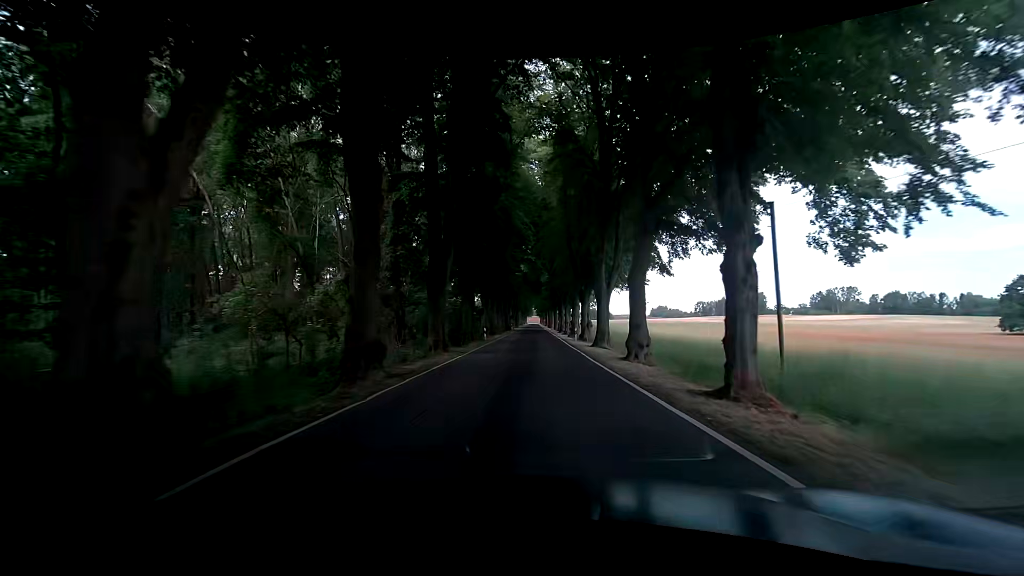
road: tertiary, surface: asphalt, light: Day
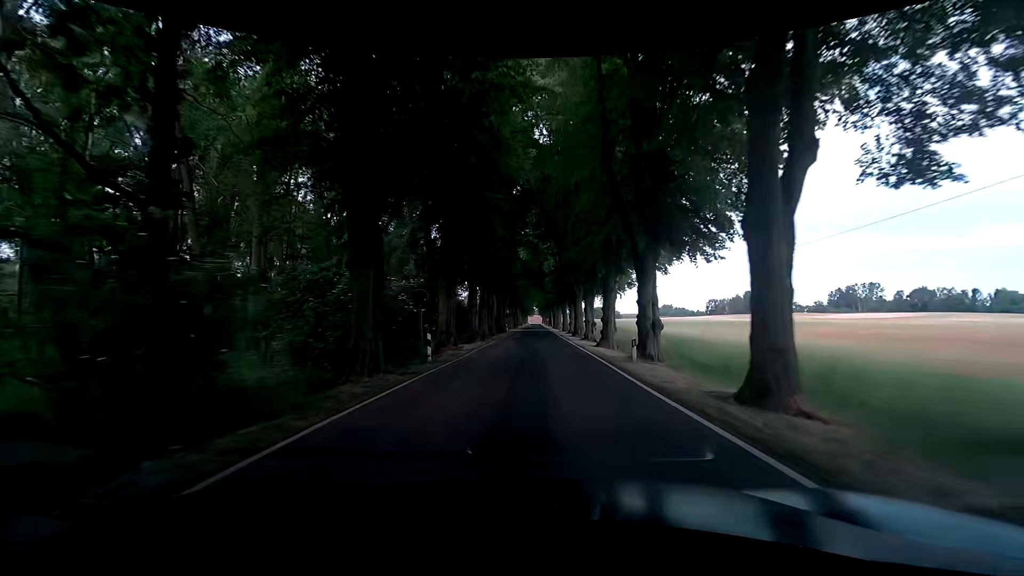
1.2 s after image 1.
(+0.2, +21.9) m; 0°
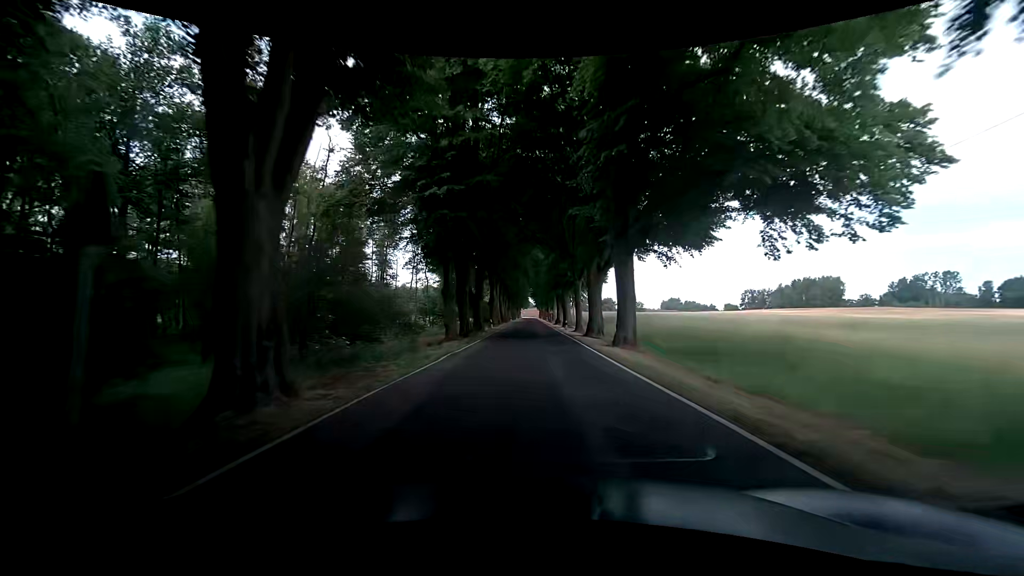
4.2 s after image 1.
(+0.8, +66.8) m; +1°
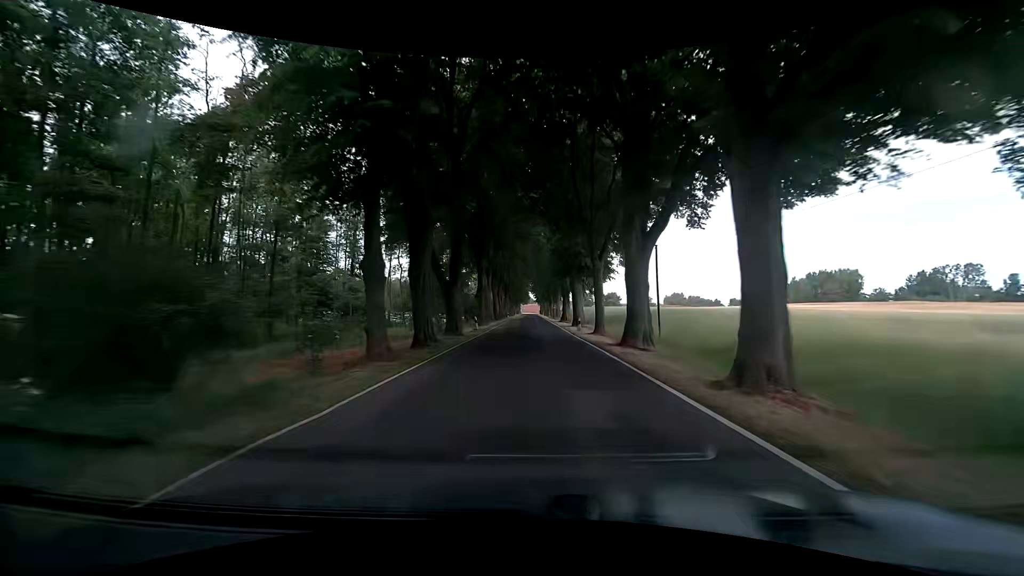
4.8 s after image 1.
(0.0, +13.2) m; 0°
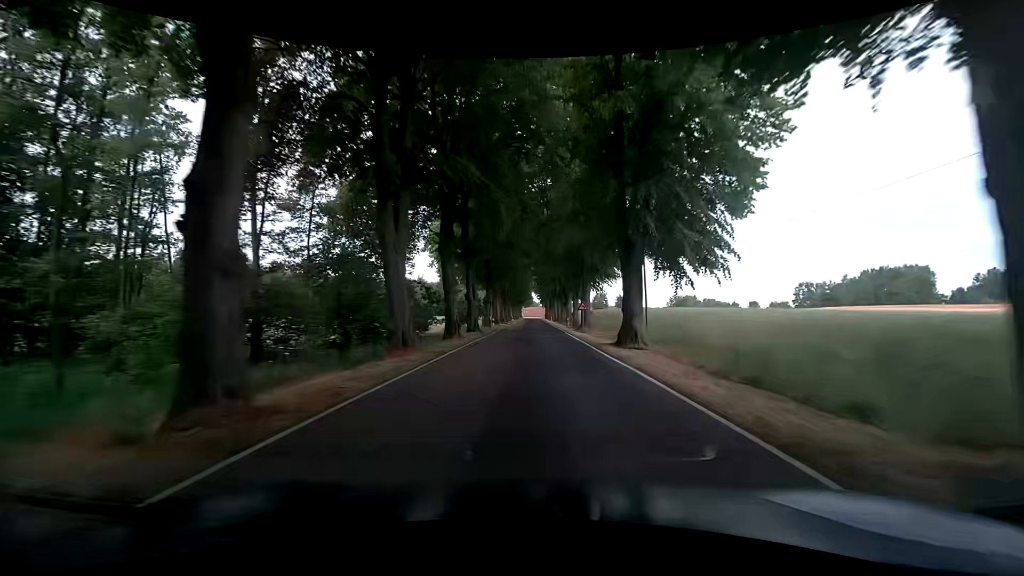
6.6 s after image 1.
(-0.4, +38.3) m; -1°
(0, +10) (0, +20) (0, +30) (0, +40) (0, +50) (0, +60) (0, +70) (0, +80) (0, +90) (+1, +100) m
